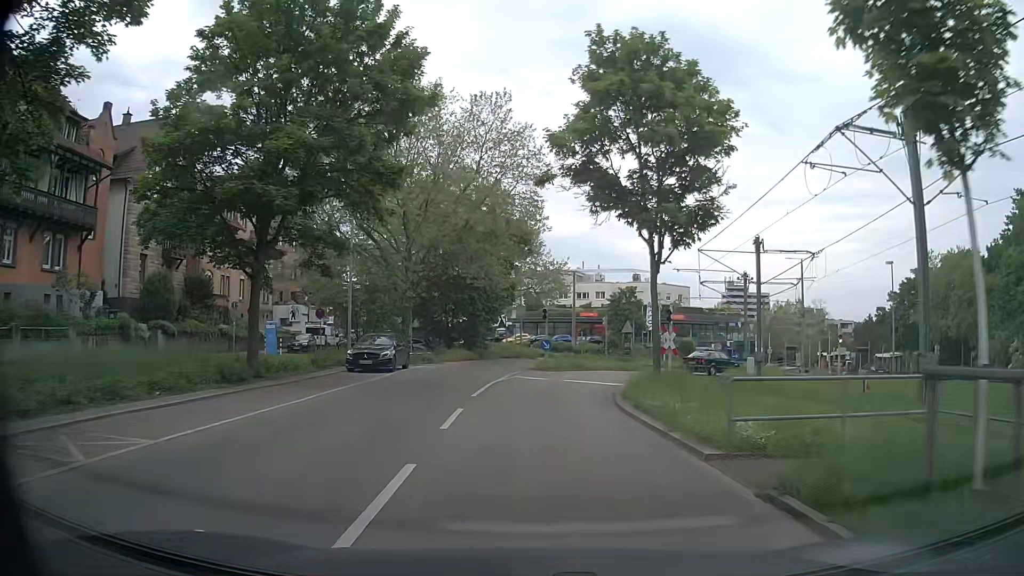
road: secondary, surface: asphalt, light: Day
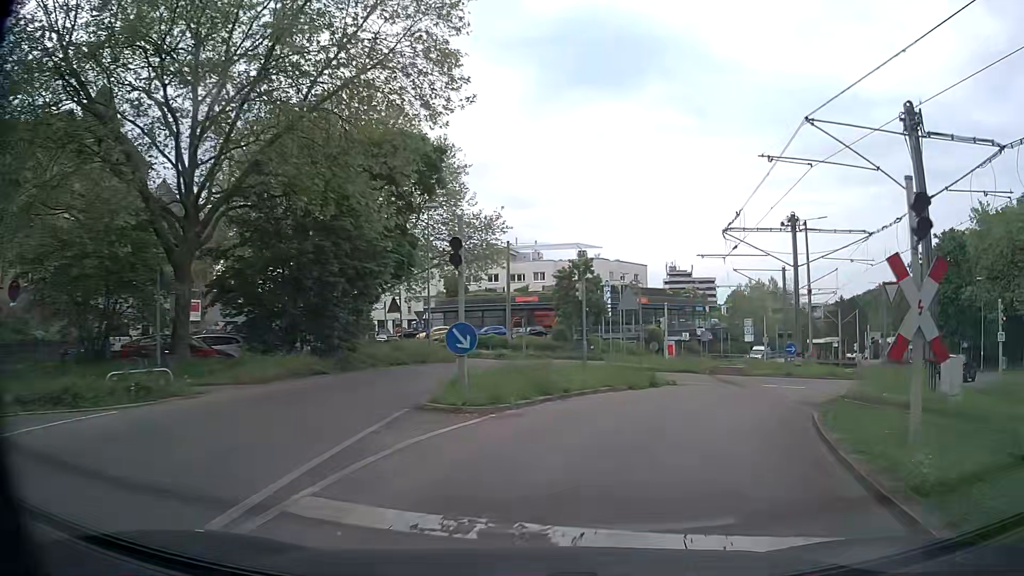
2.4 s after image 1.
(+0.3, +21.6) m; +5°
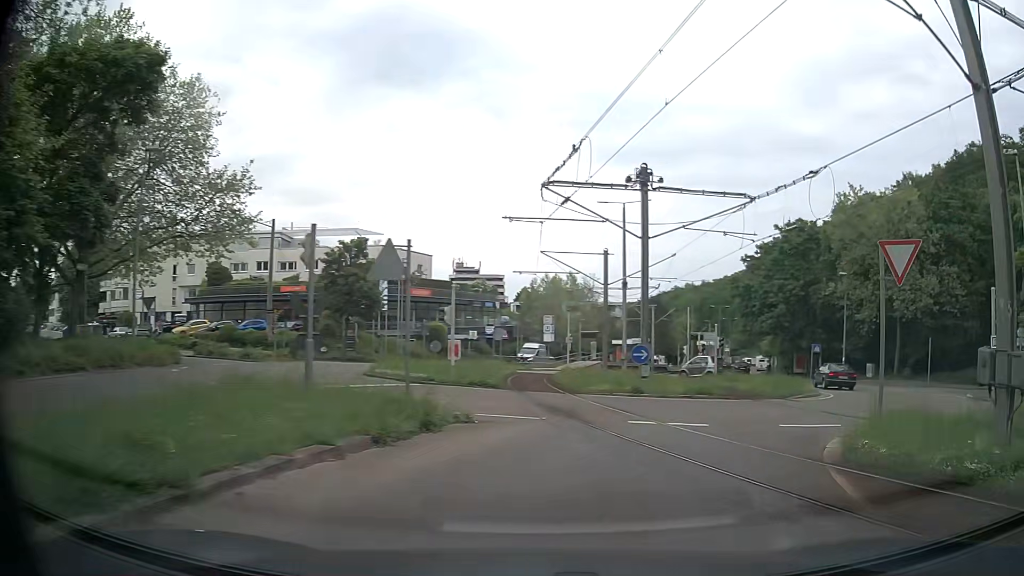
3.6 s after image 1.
(+1.2, +10.0) m; +16°
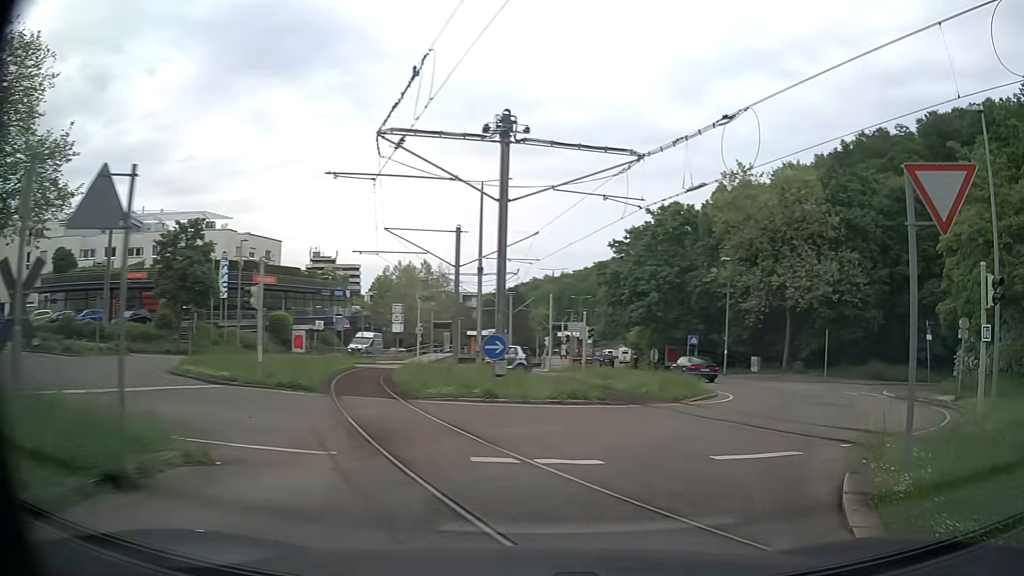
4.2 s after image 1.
(+0.6, +4.9) m; +12°
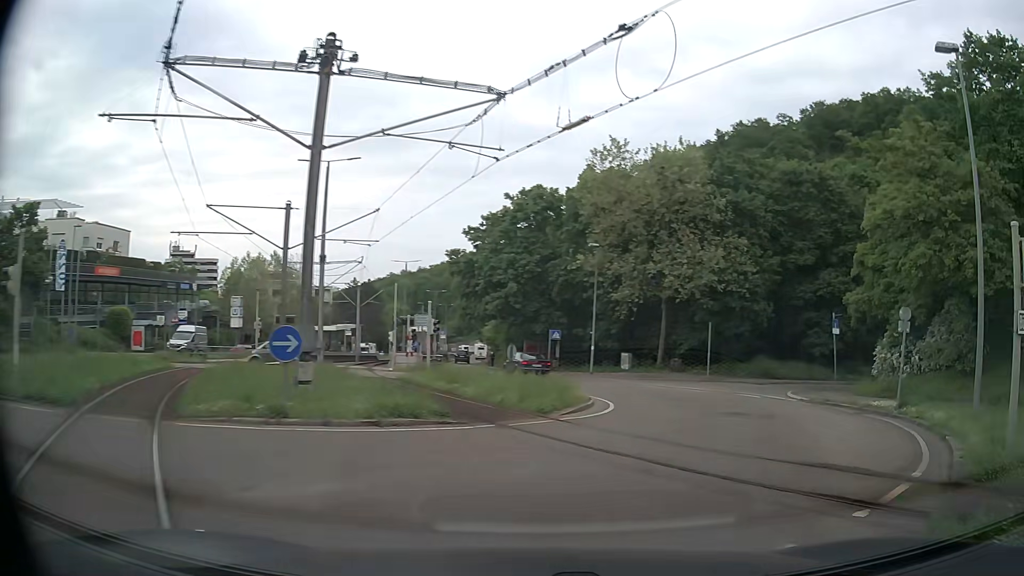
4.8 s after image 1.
(+0.5, +4.9) m; +13°
